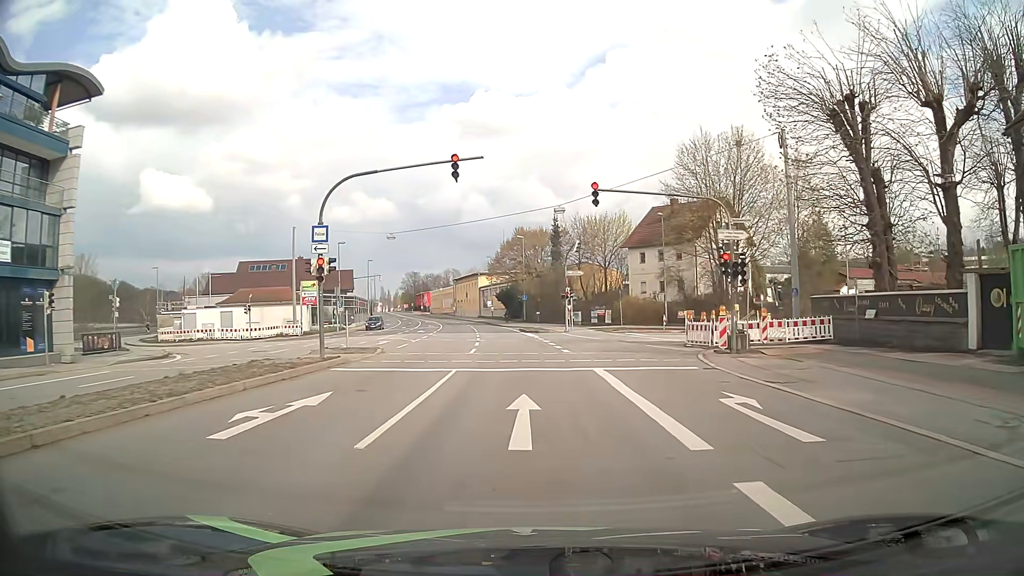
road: primary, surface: asphalt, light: Day
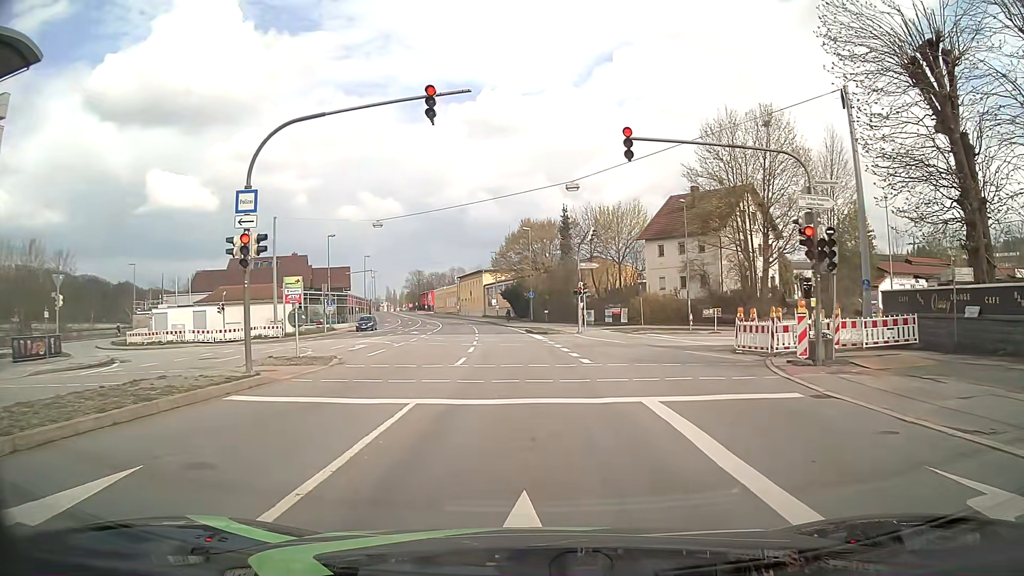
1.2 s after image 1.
(+0.1, +6.5) m; +1°
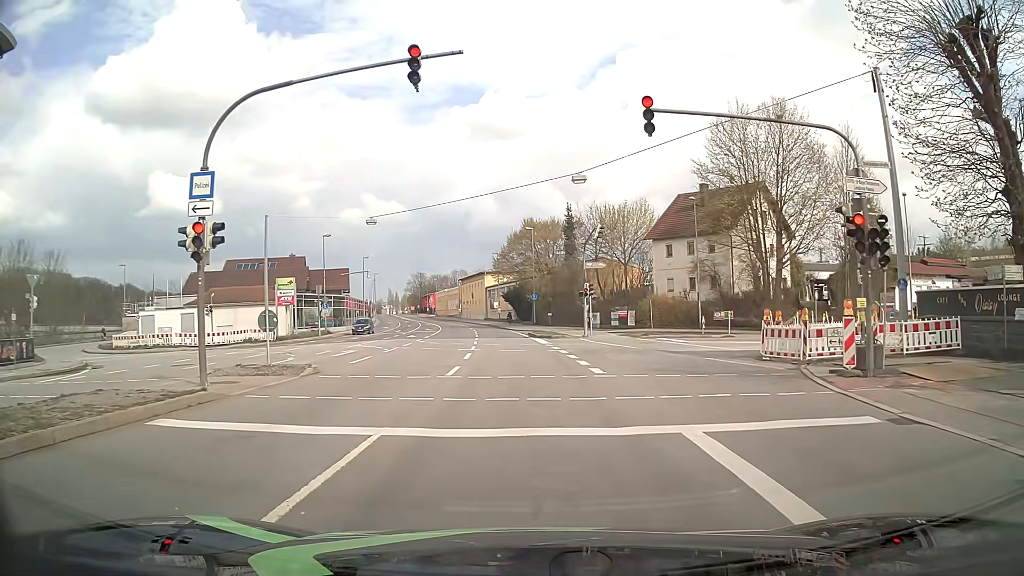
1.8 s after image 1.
(0.0, +2.5) m; 0°
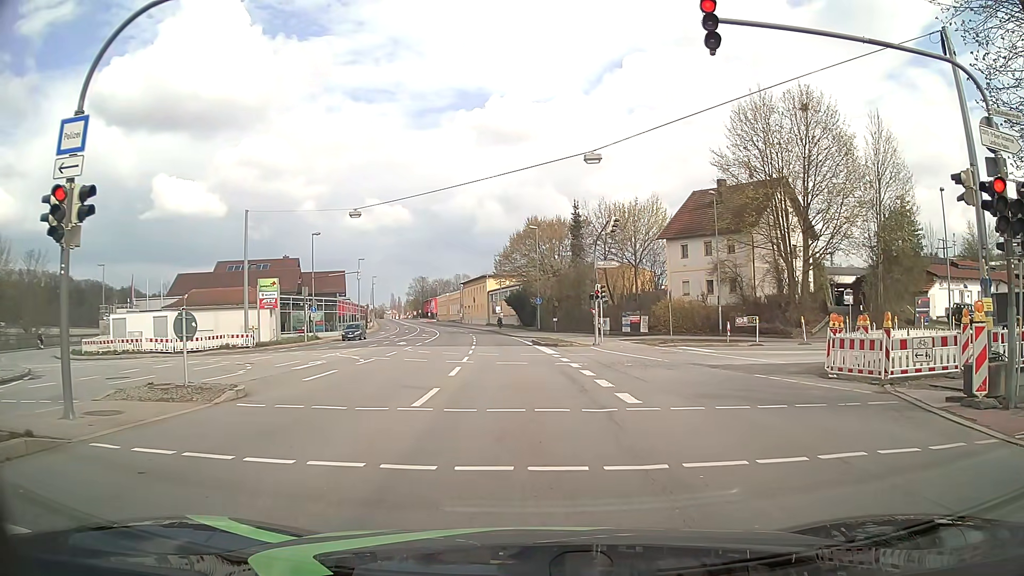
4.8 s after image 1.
(-0.1, +4.5) m; 0°
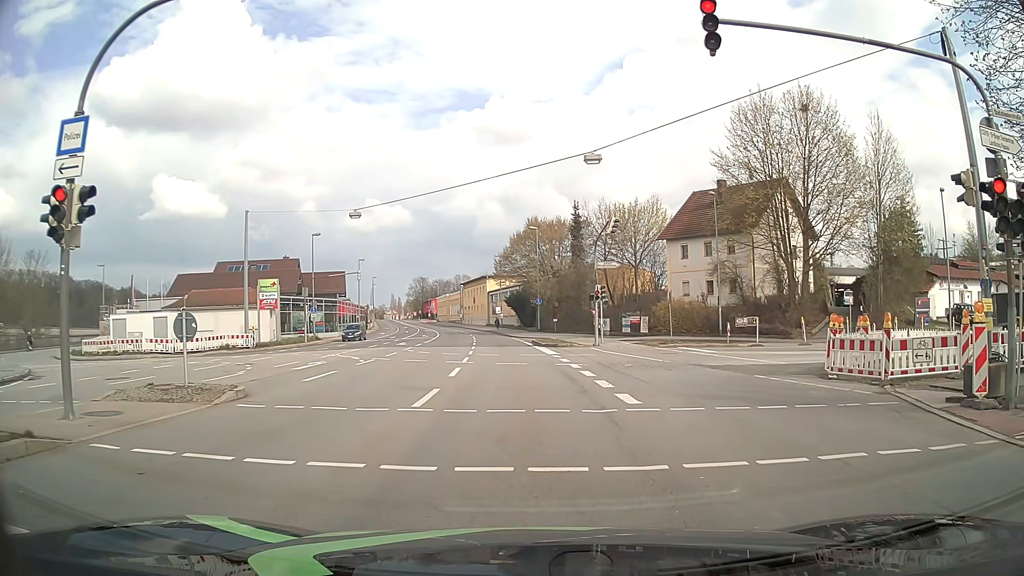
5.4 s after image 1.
(0.0, 0.0) m; 0°
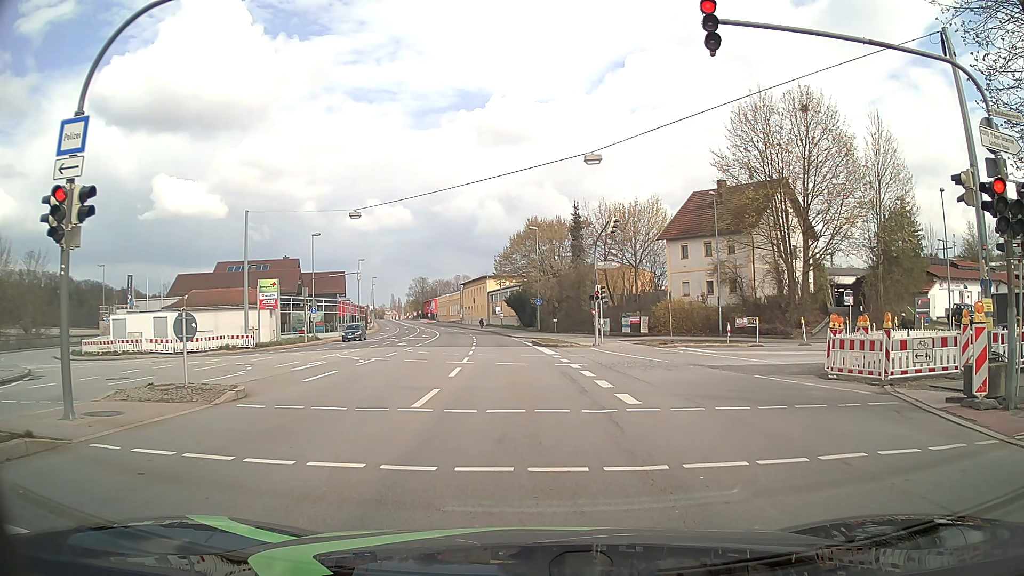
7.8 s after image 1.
(0.0, 0.0) m; 0°
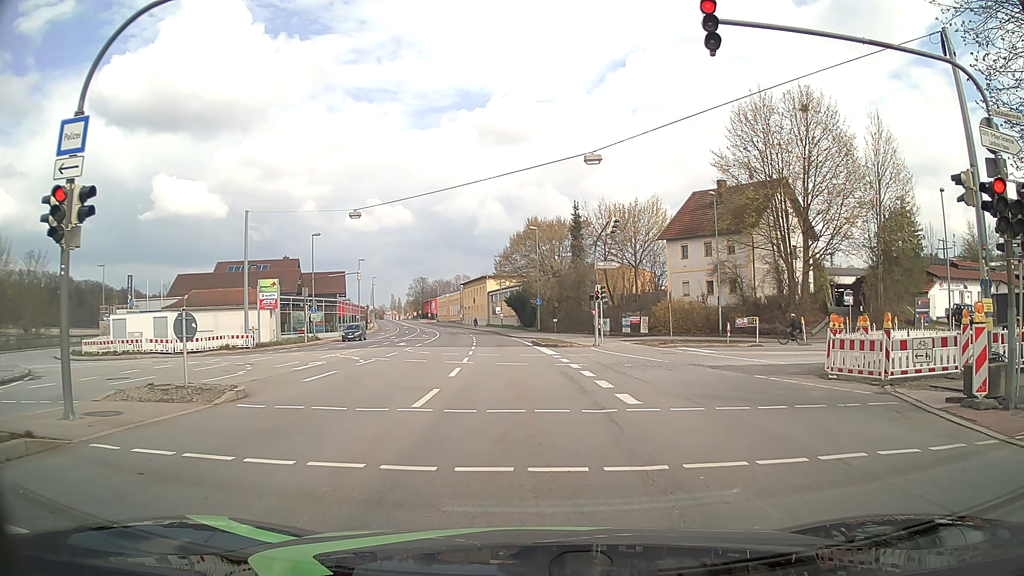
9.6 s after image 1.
(0.0, 0.0) m; 0°
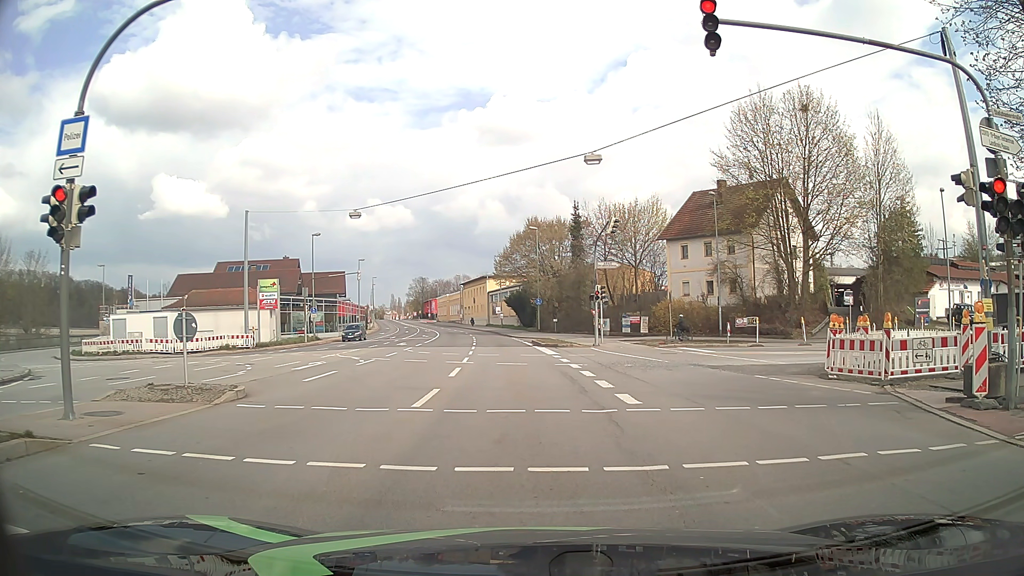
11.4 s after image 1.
(0.0, 0.0) m; 0°
(0, +10) (-1, +20) (-1, +30) (-2, +40) (-3, +50) (-5, +60) (-6, +70) (-8, +80) (-10, +89) (-12, +99) m
